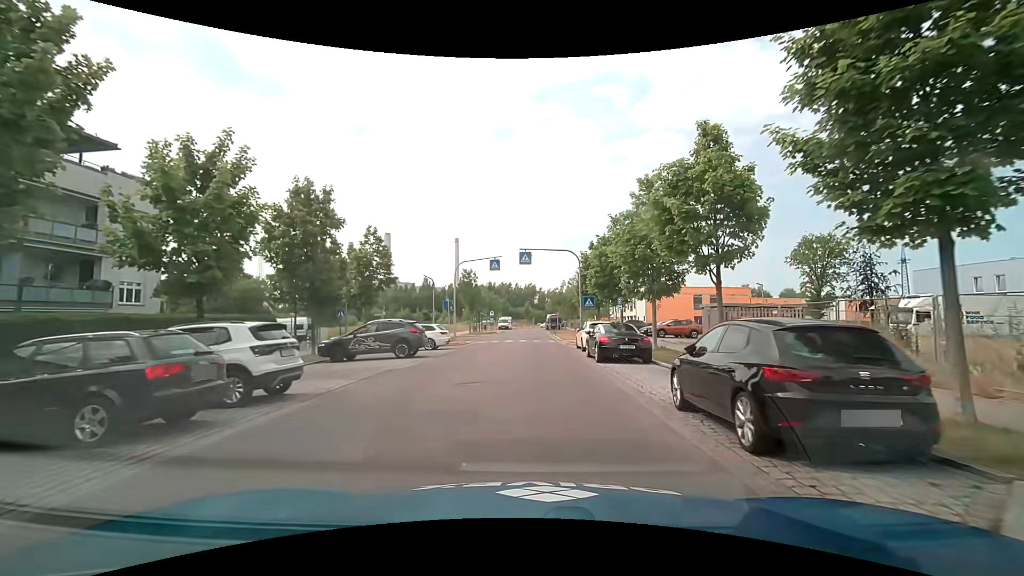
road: residential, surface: asphalt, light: Day
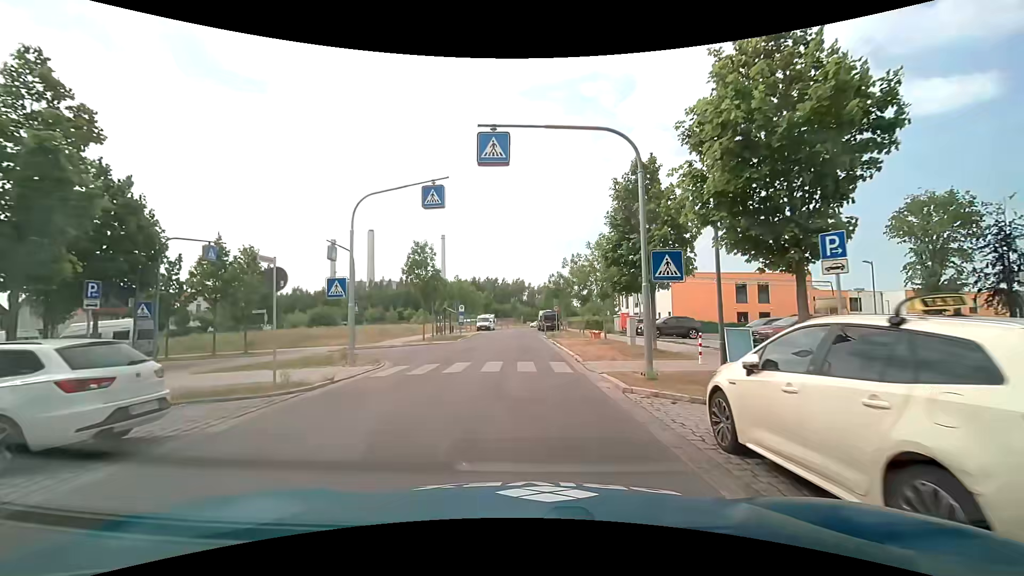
(+0.2, +21.2) m; +1°
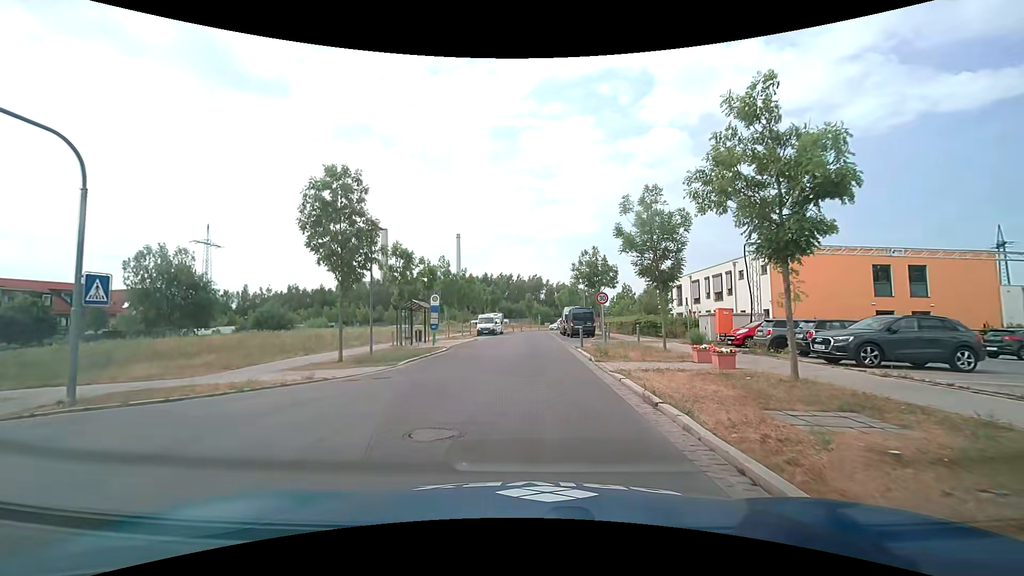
(-0.3, +20.8) m; -2°
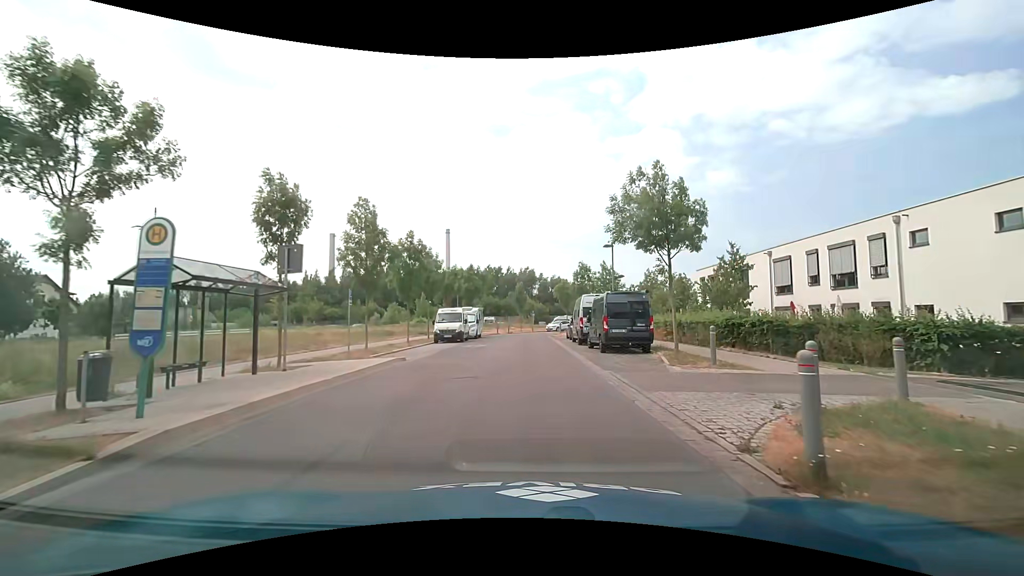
(-0.1, +21.3) m; +1°
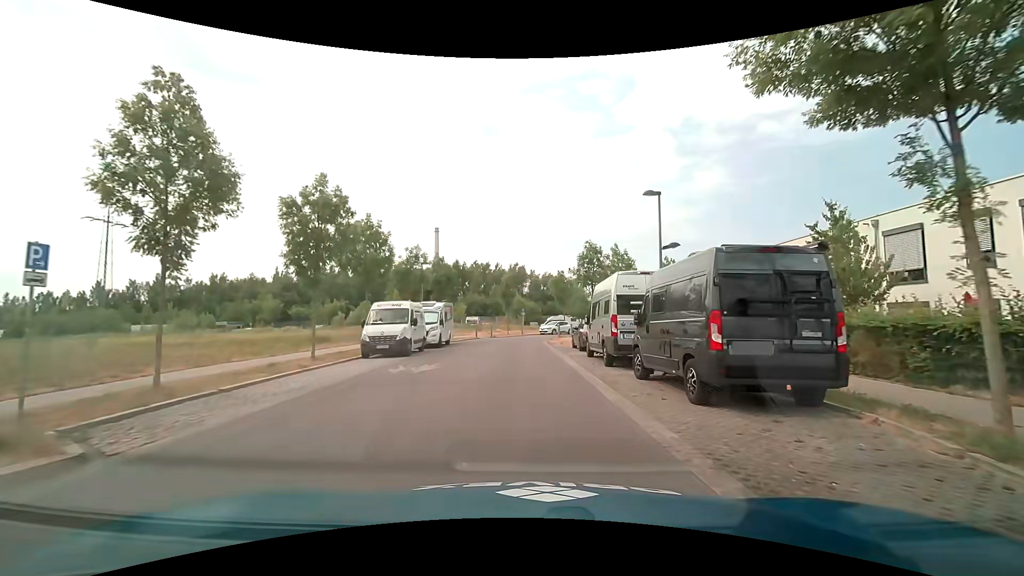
(+0.1, +12.9) m; +1°
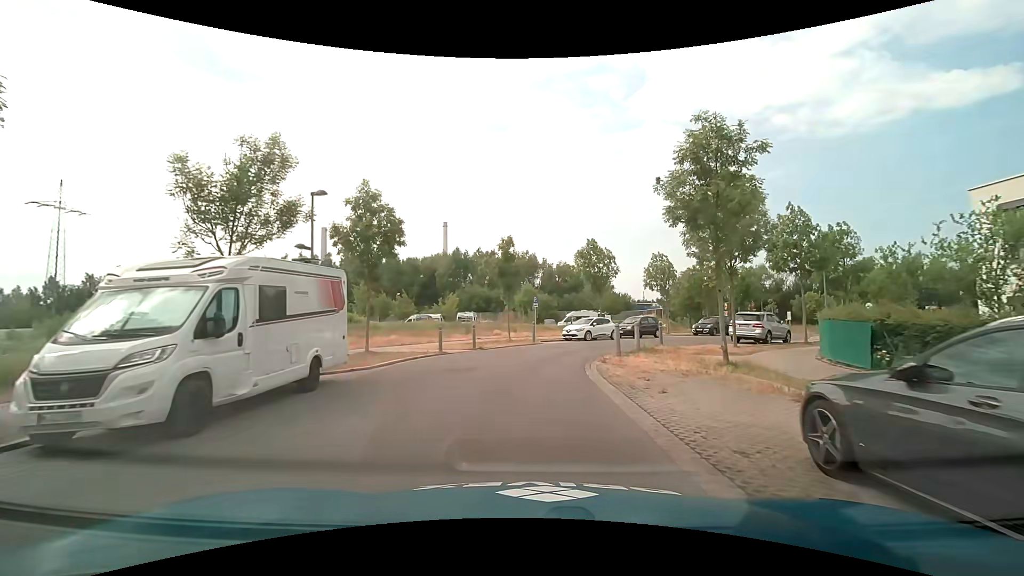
(-0.1, +21.4) m; -2°
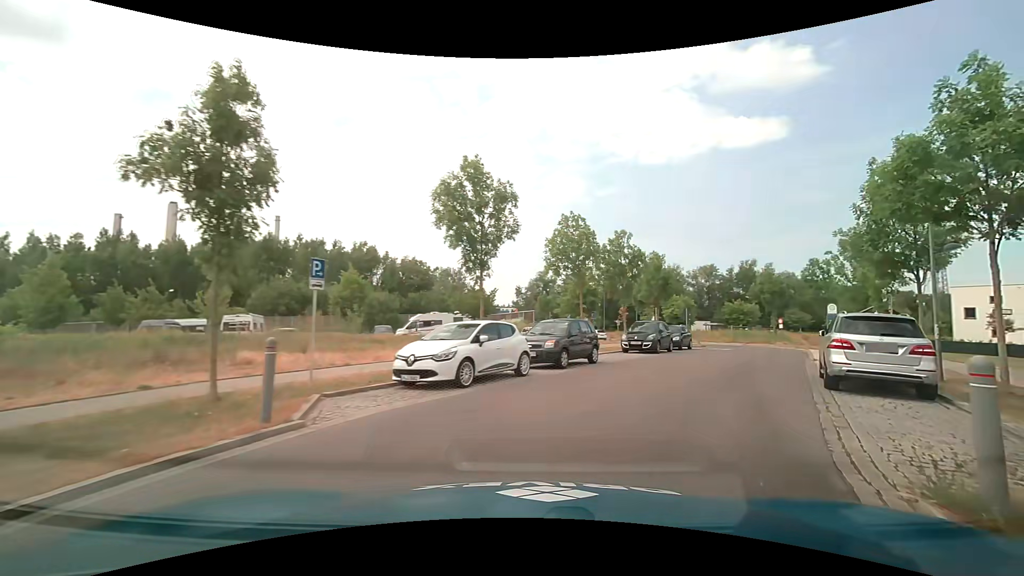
(+1.3, +19.8) m; +18°
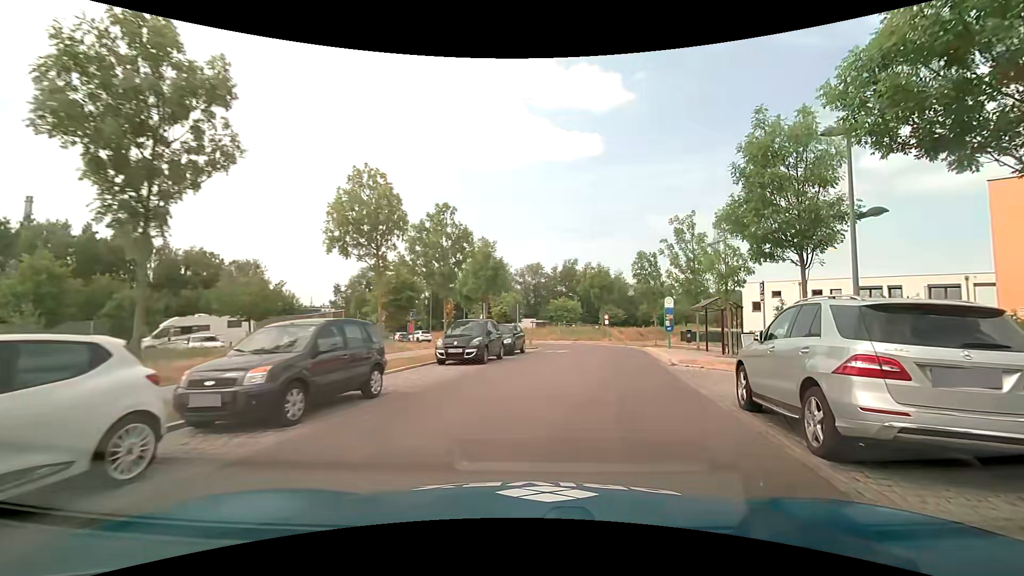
(+1.4, +7.5) m; +20°
(+1, +10) (+3, +20) (+5, +30) (+4, +40) (0, +49) (-6, +57) (-12, +65) (-18, +73) (-24, +81) (-31, +88) m
